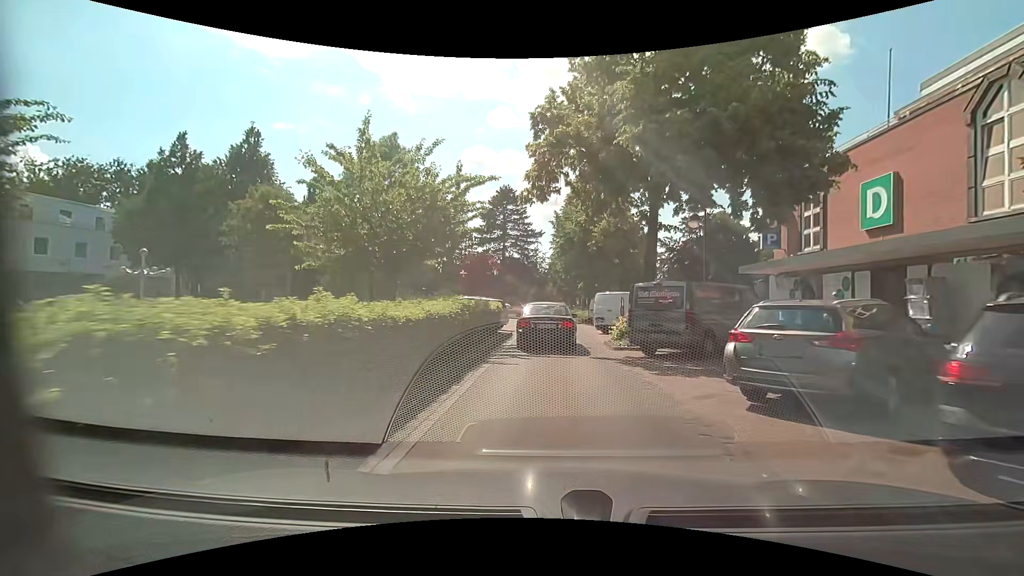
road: residential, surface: asphalt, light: Day
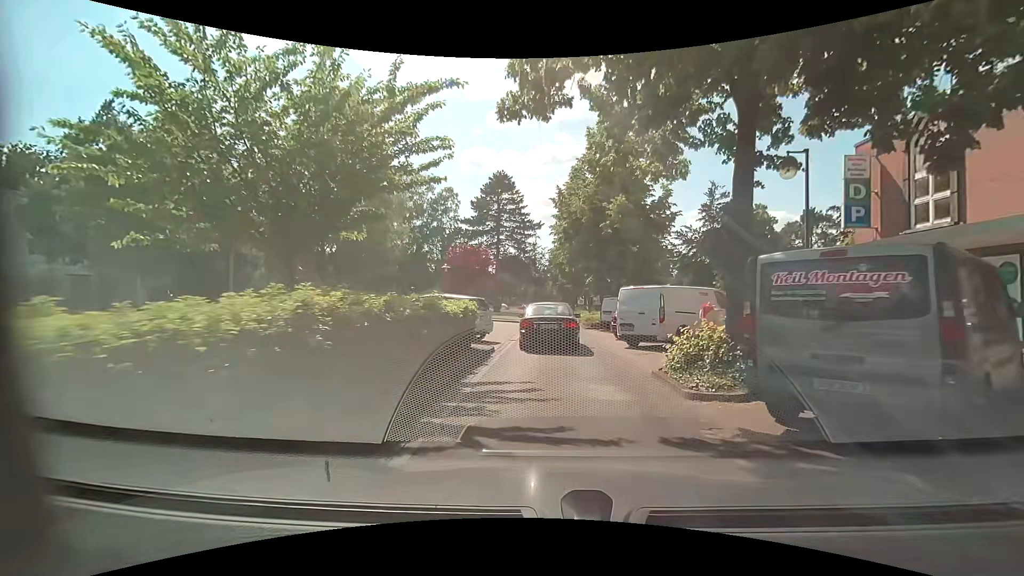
(-0.1, +7.7) m; -1°
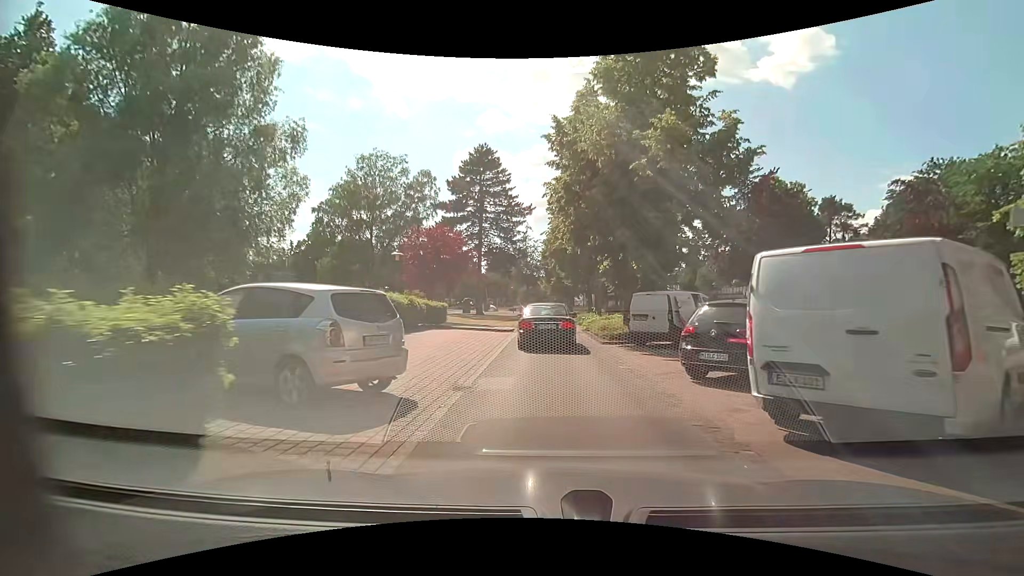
(+0.1, +11.0) m; +1°
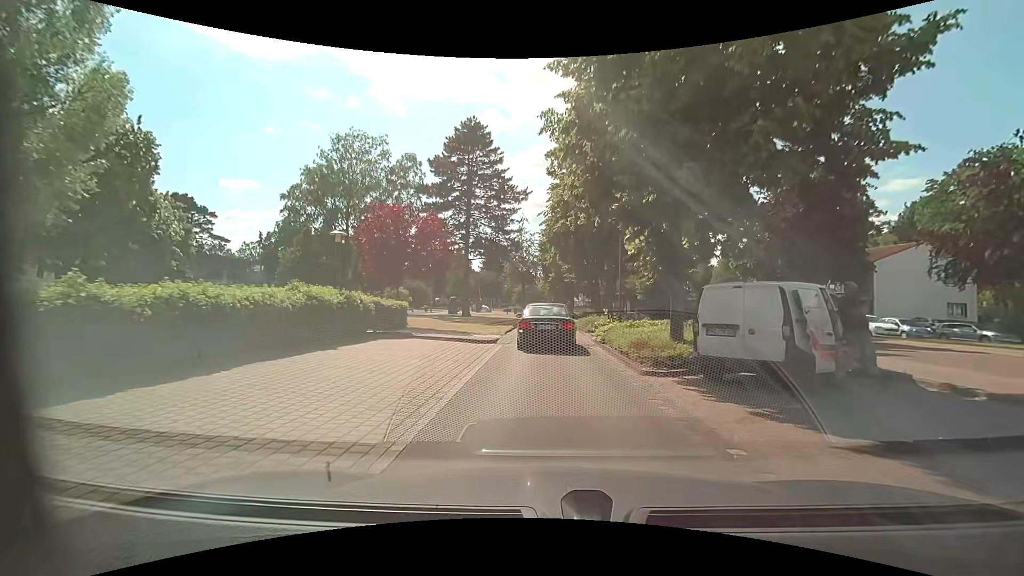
(0.0, +7.6) m; +1°
